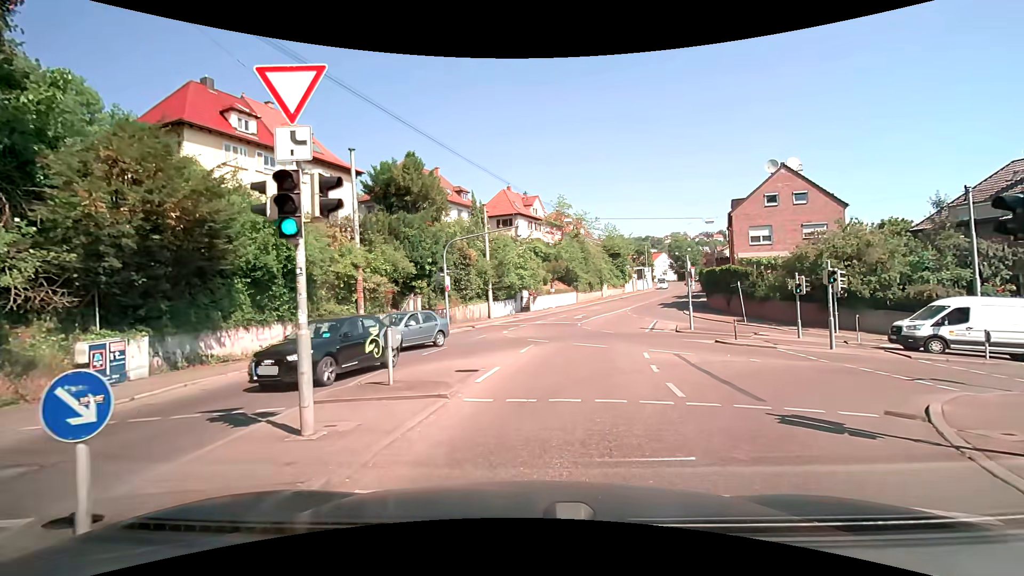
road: secondary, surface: asphalt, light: Day
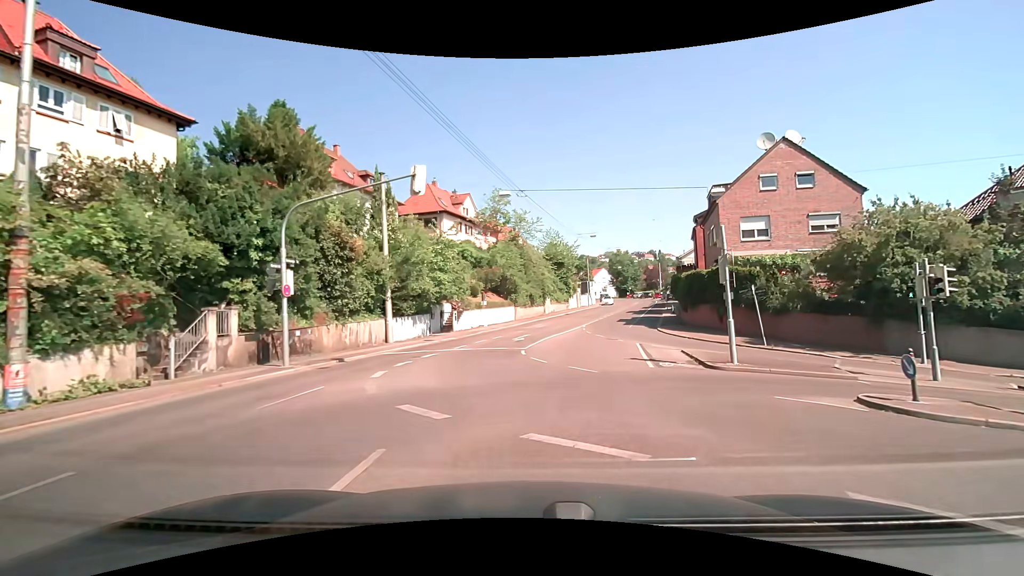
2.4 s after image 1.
(+0.5, +13.9) m; +7°
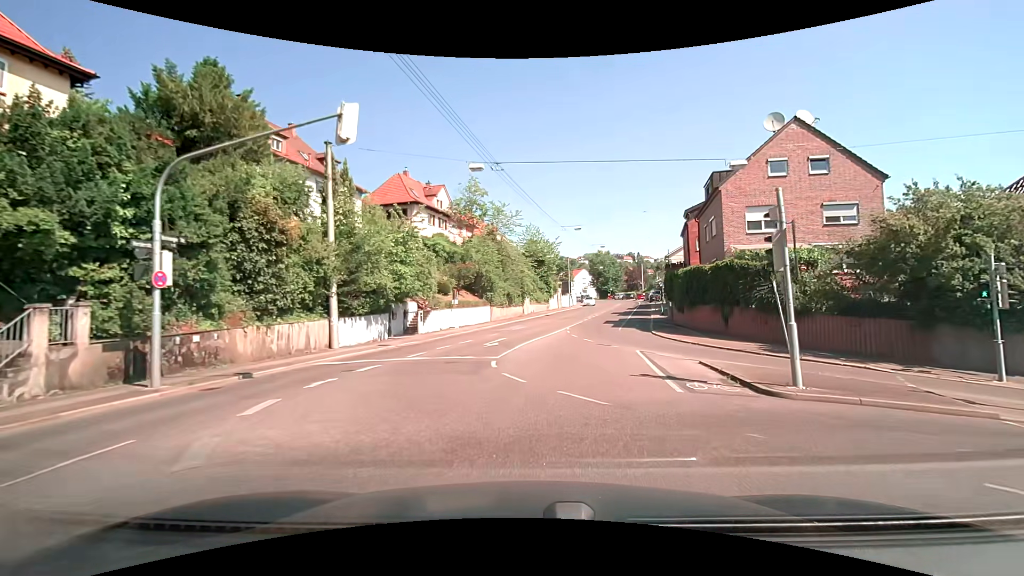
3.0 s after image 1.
(0.0, +4.8) m; +1°
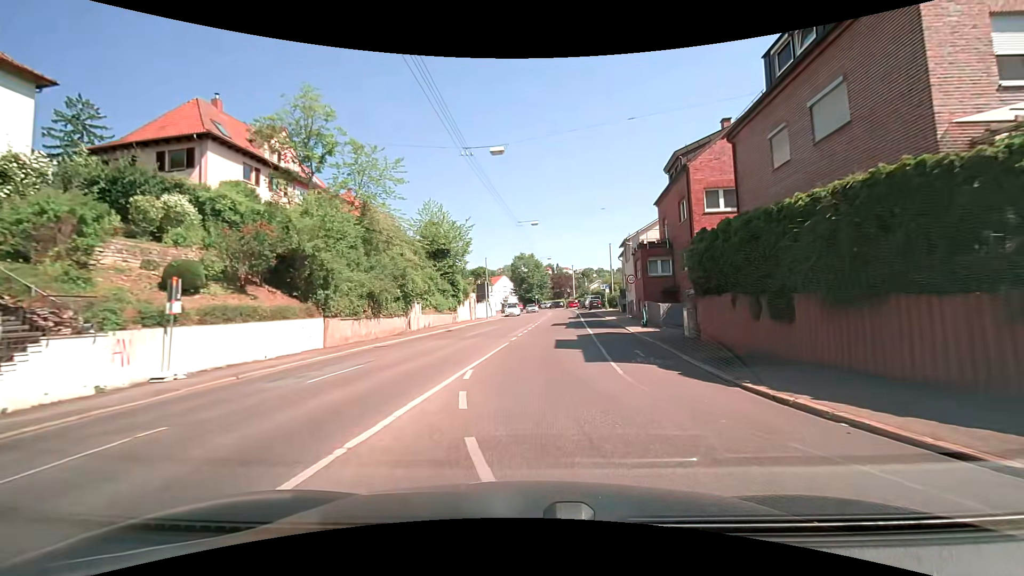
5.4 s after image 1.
(+2.1, +22.6) m; +9°
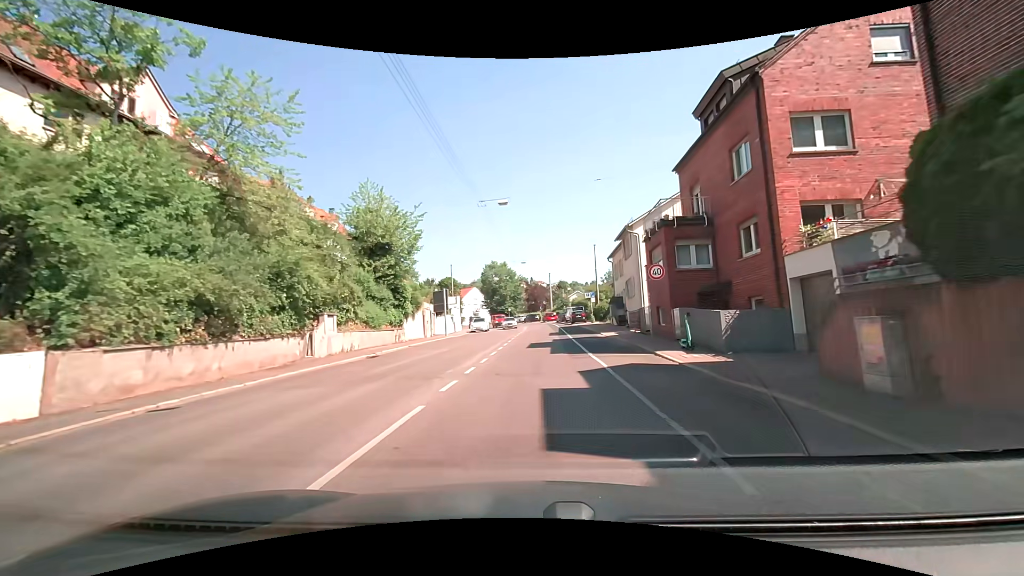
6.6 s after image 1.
(+0.4, +11.8) m; +3°
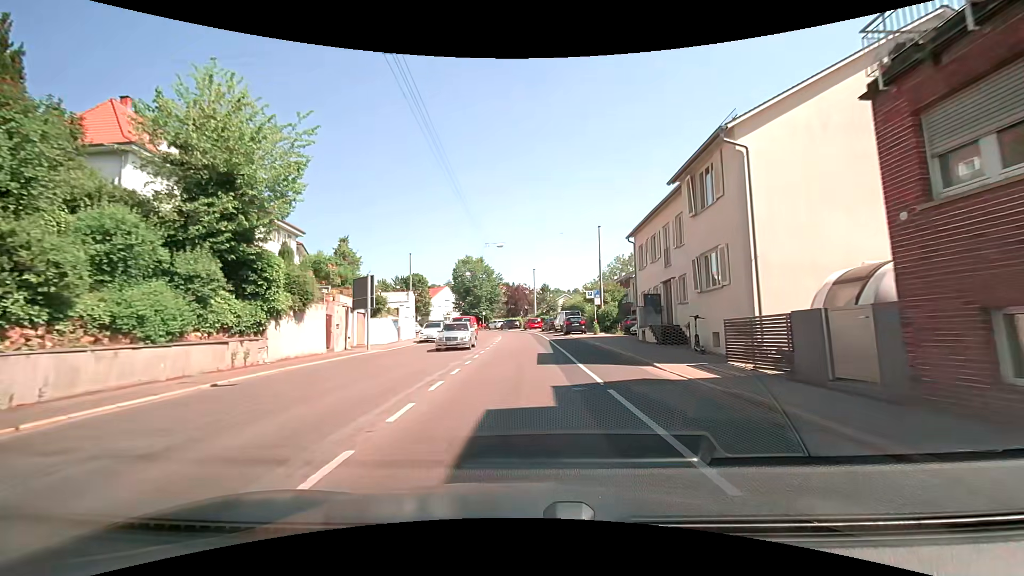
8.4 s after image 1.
(+0.3, +17.7) m; +2°
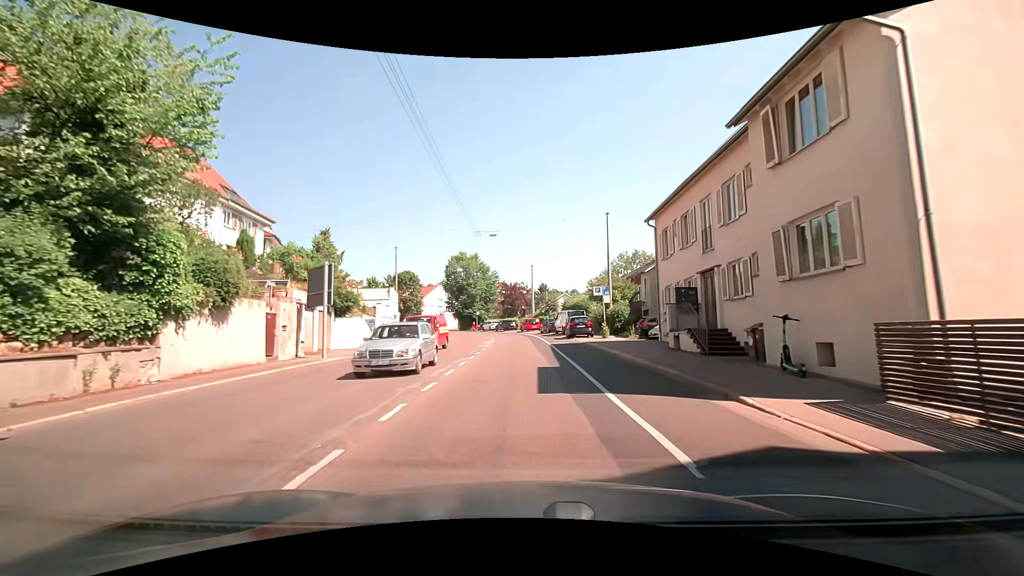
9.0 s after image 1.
(+0.1, +5.9) m; +1°
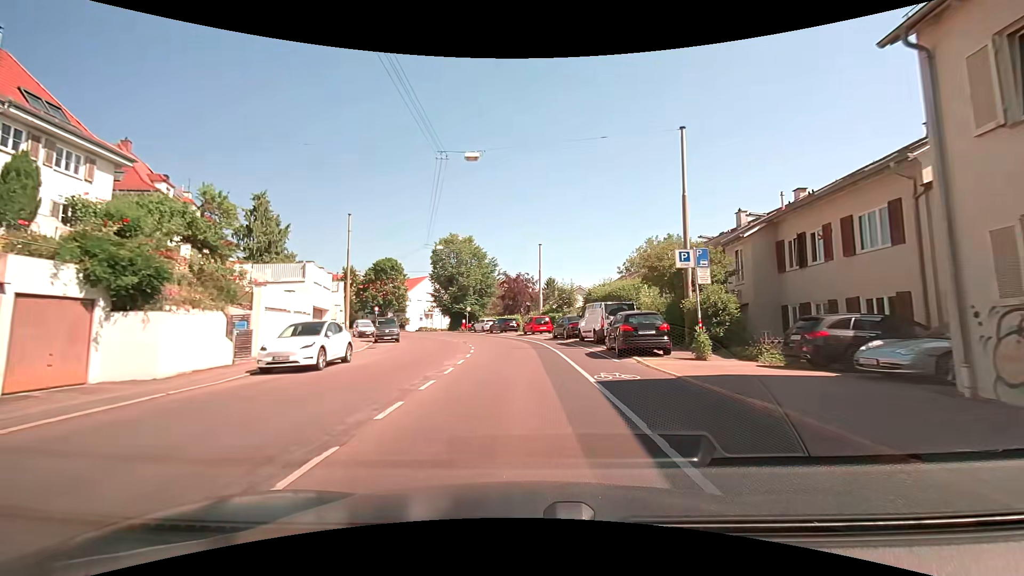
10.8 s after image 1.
(0.0, +17.7) m; 0°
(0, +10) (0, +20) (-1, +30) (-3, +40) (-7, +49) (-11, +58) (-17, +66) (-24, +73) (-32, +80) (-39, +86) m
